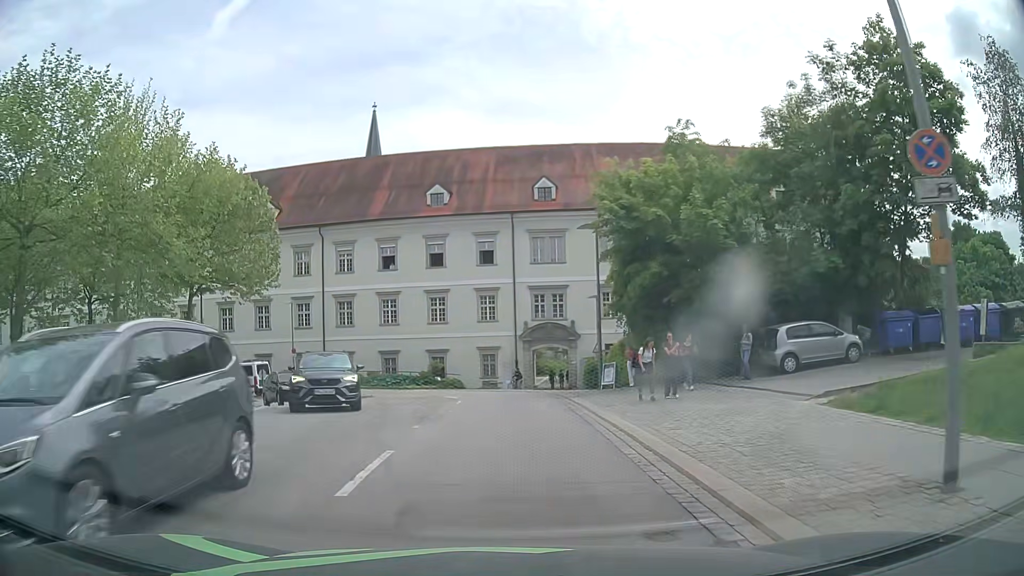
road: tertiary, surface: asphalt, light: Day
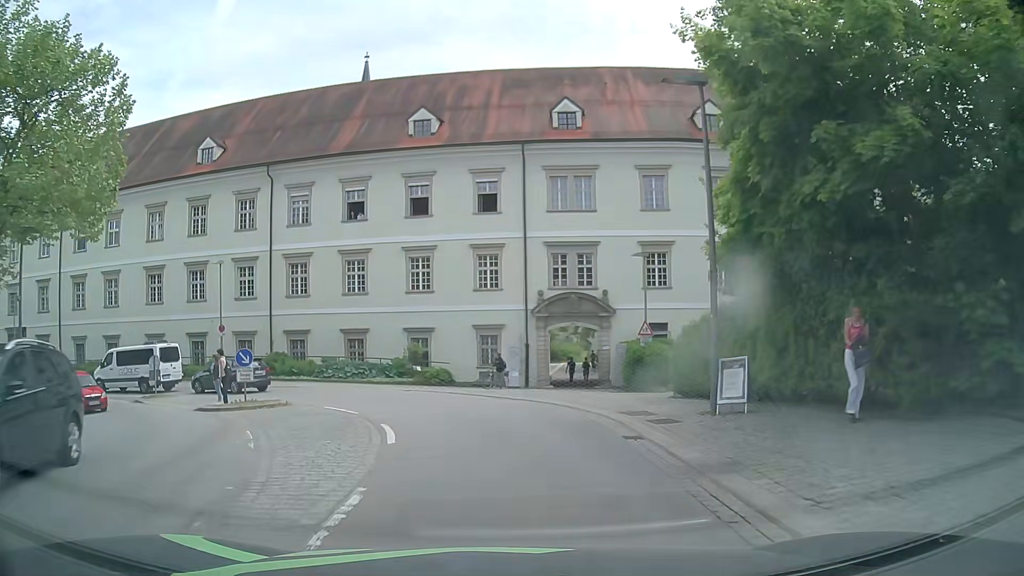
(-0.1, +14.5) m; -1°
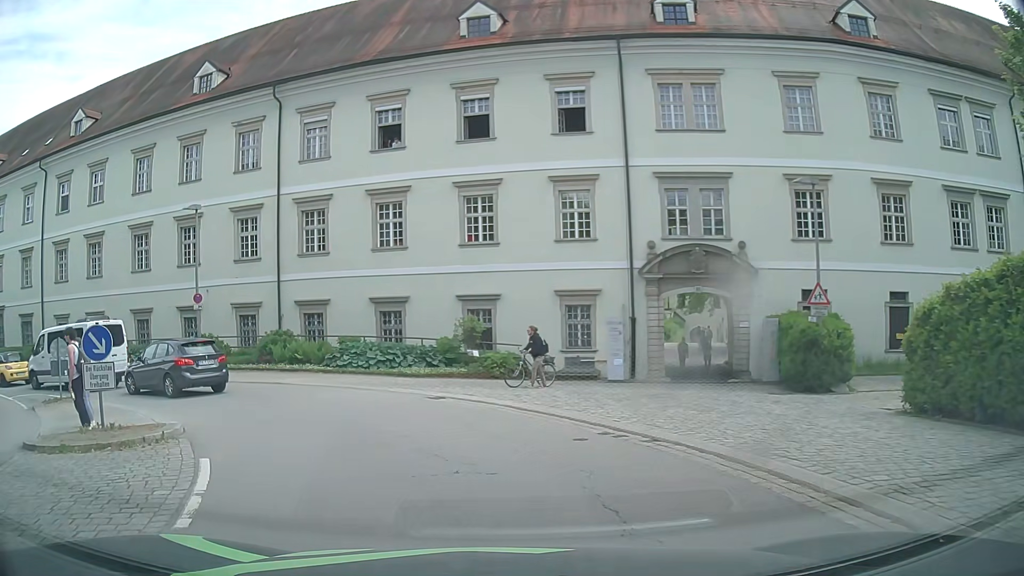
(-0.3, +11.5) m; -6°
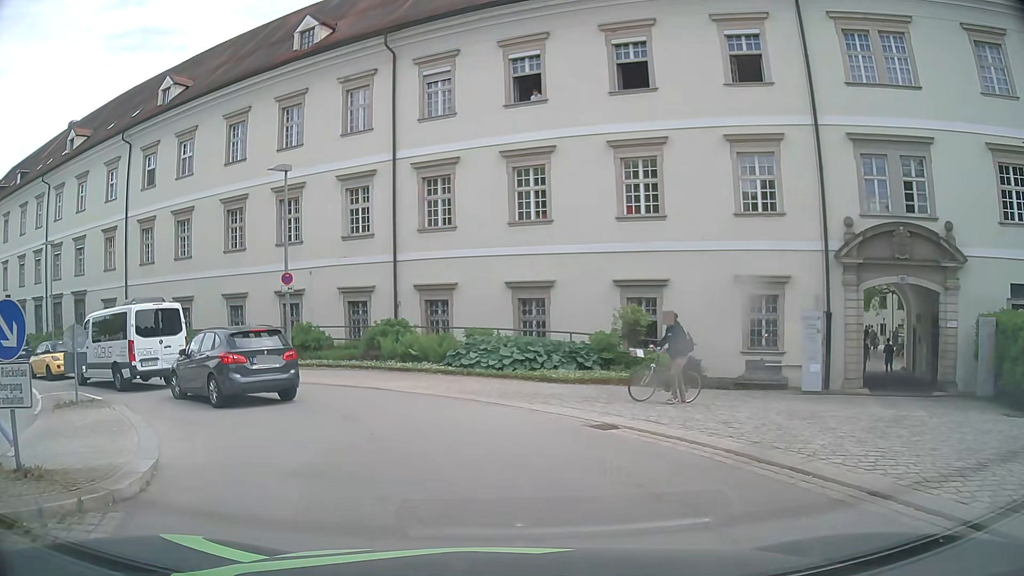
(-0.5, +5.3) m; -12°
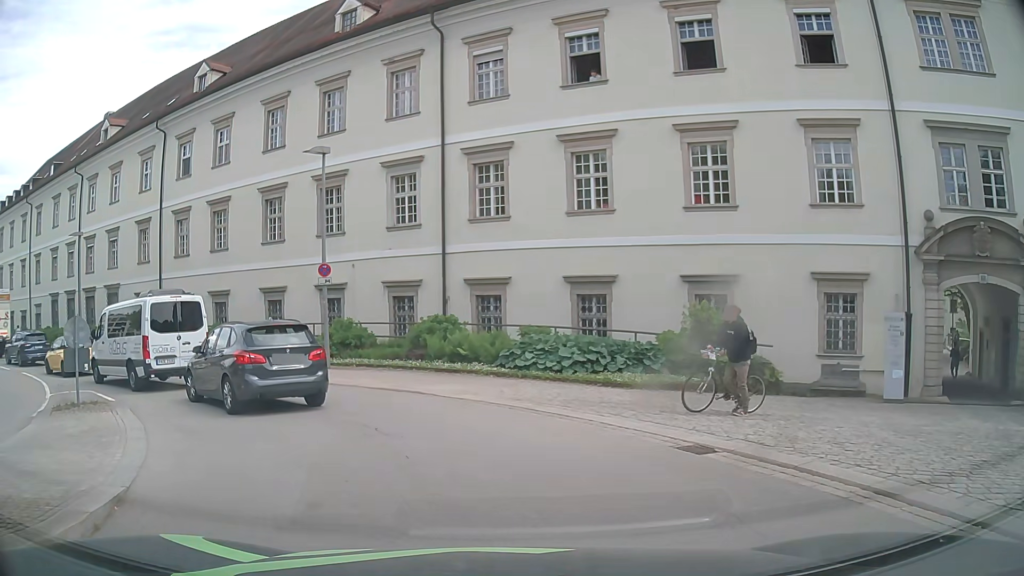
(-0.1, +1.8) m; -4°
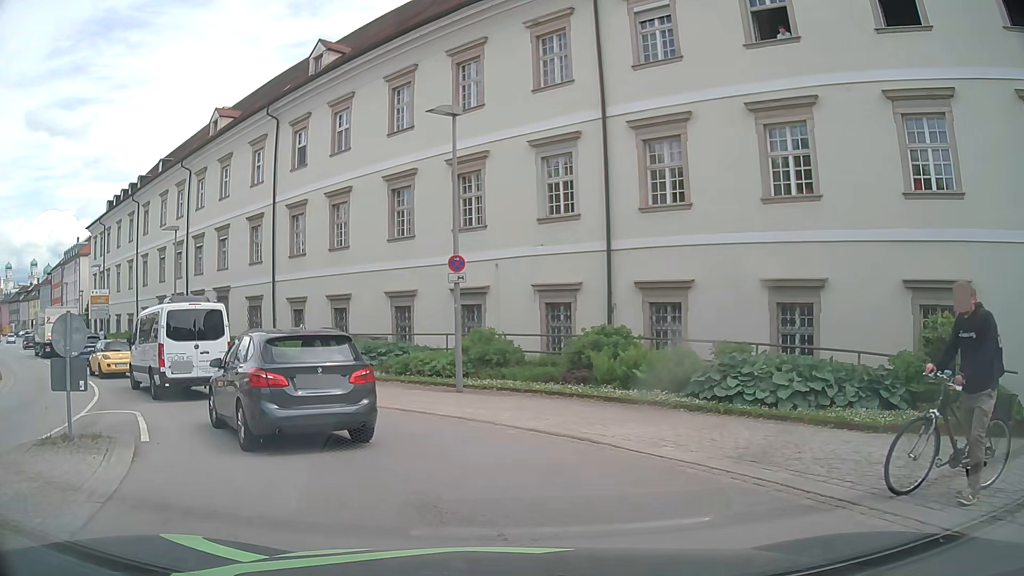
(-0.5, +4.9) m; -13°
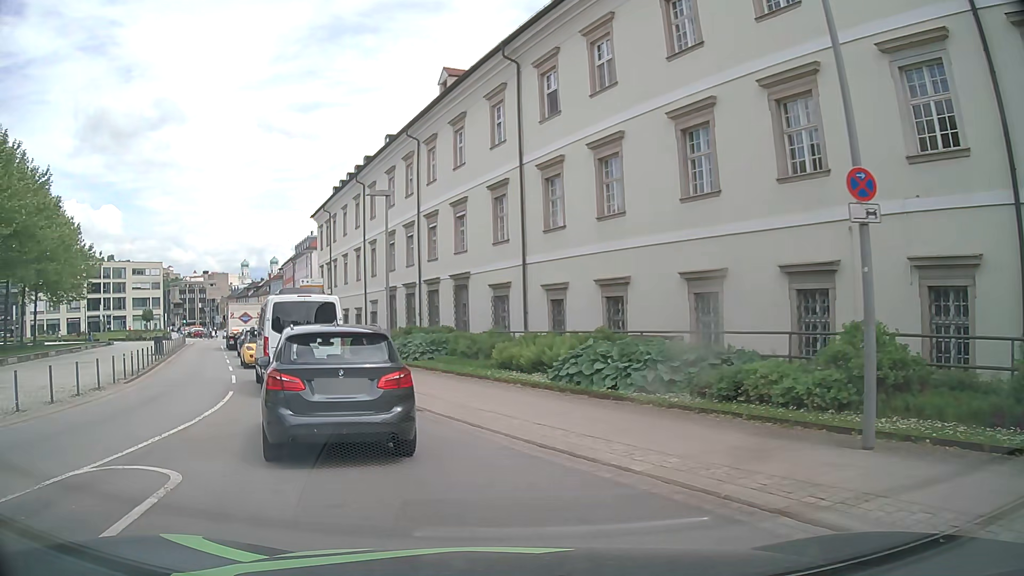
(-1.4, +8.3) m; -21°
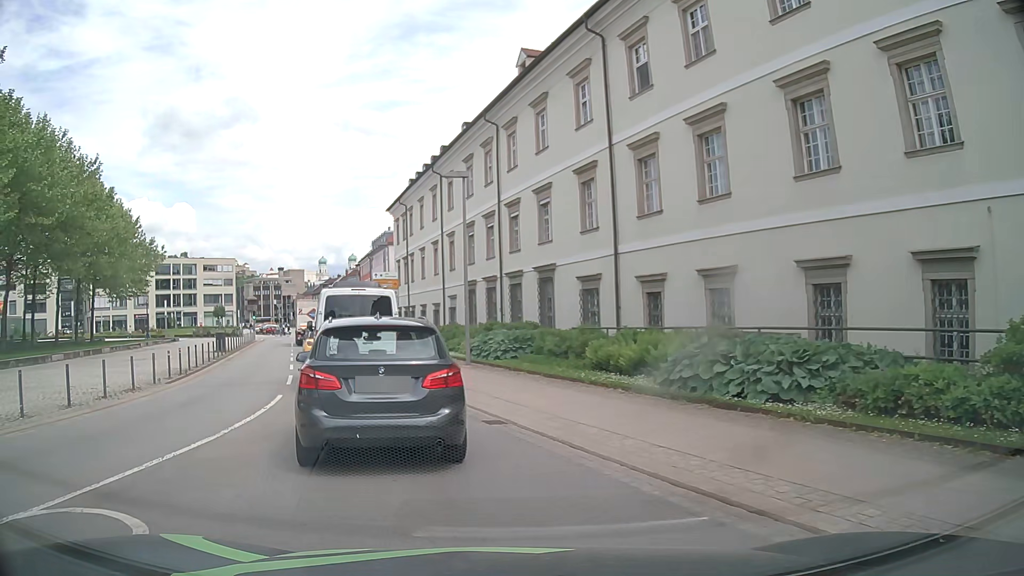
(-0.2, +2.5) m; -7°
(-2, +10) (-4, +19) (-7, +29) (-11, +38) (-14, +48) (-17, +57) (-20, +67) (-21, +77) (-22, +87) (-24, +96) m
